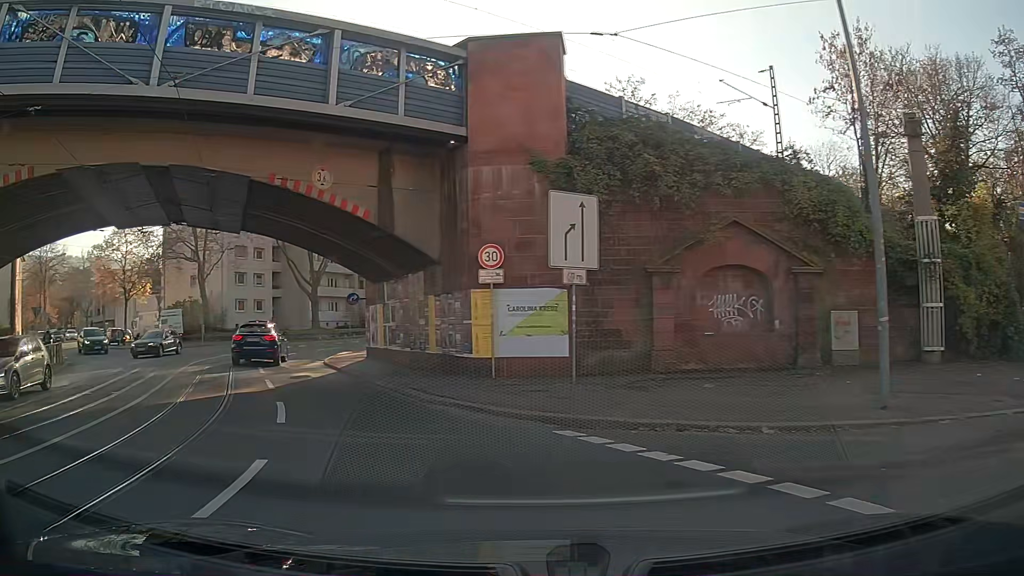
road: primary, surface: asphalt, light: Day
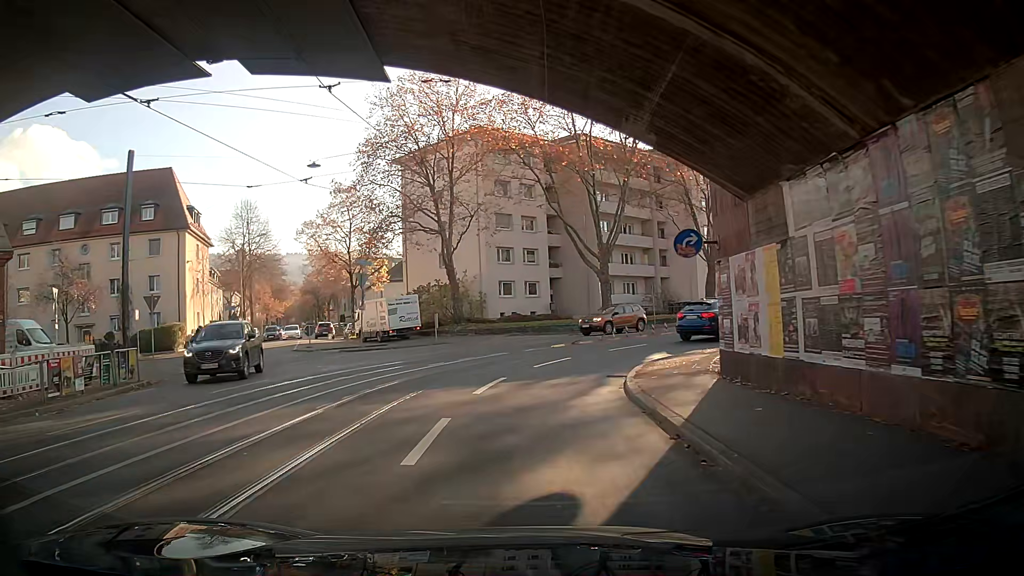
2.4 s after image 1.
(-3.7, +15.8) m; -22°
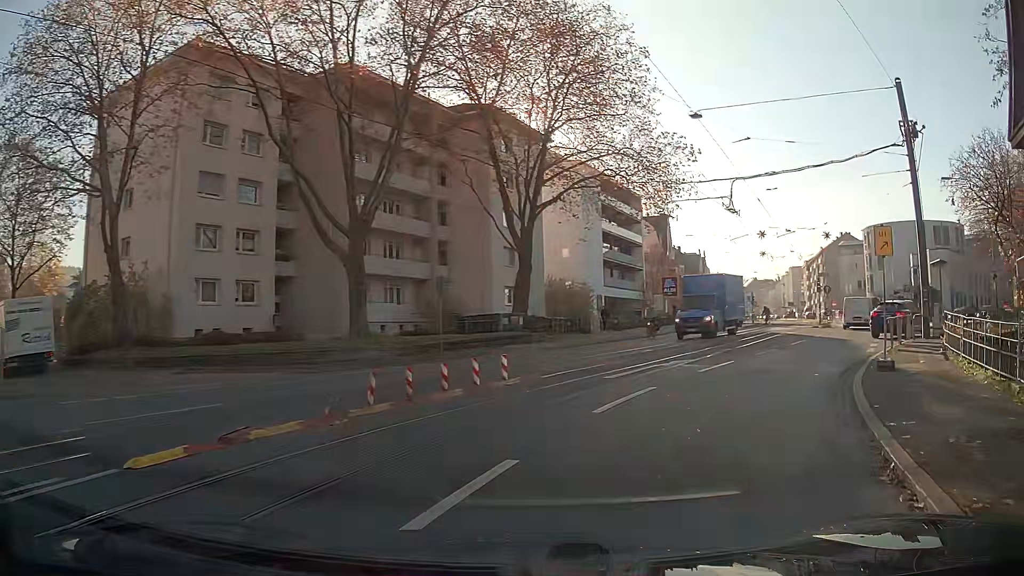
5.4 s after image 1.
(+3.2, +20.1) m; +27°
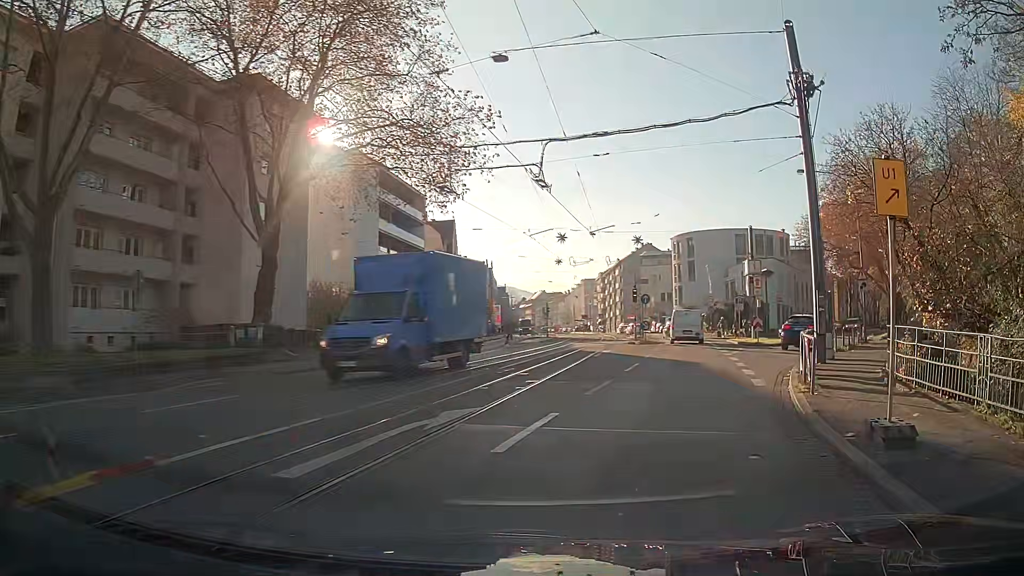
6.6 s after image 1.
(+1.2, +8.0) m; +17°
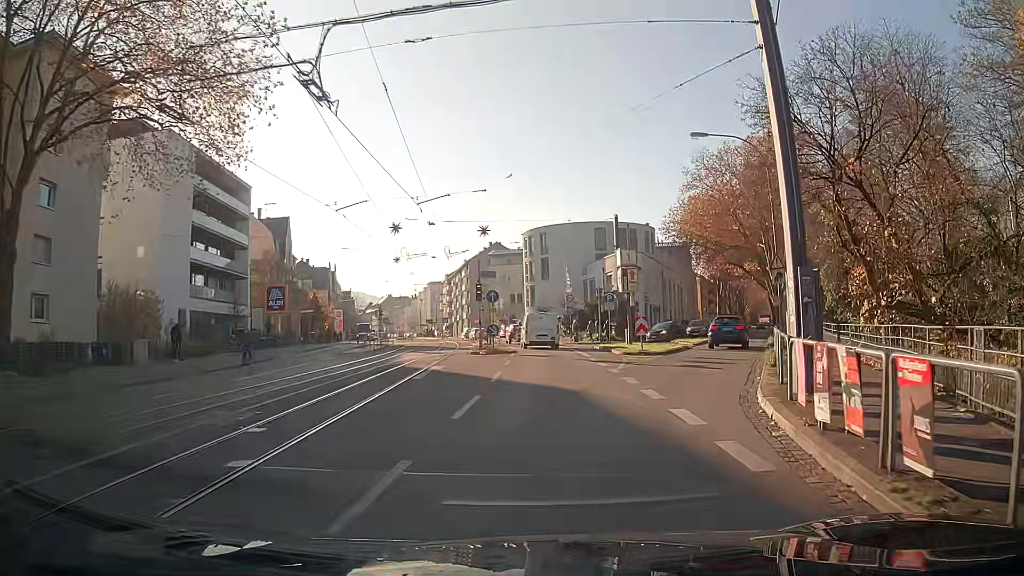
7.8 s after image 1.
(+0.8, +8.6) m; +9°
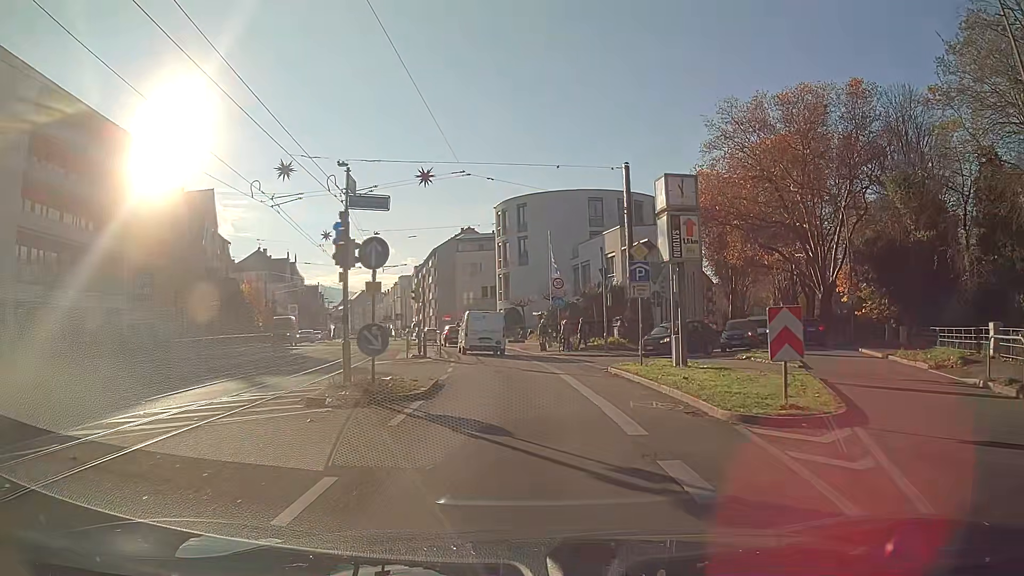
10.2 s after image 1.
(+0.3, +19.0) m; 0°
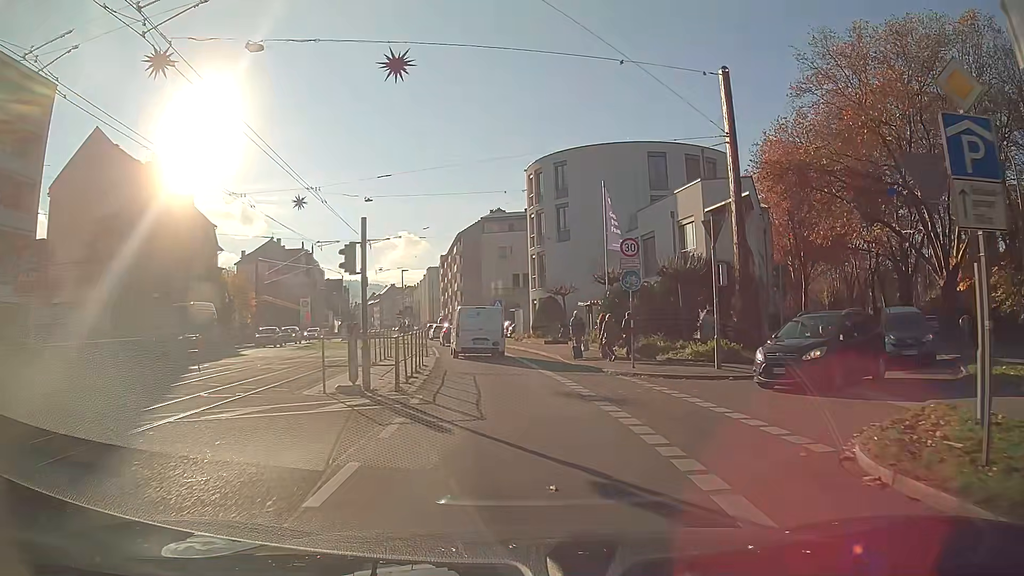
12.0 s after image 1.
(-0.4, +14.5) m; -3°
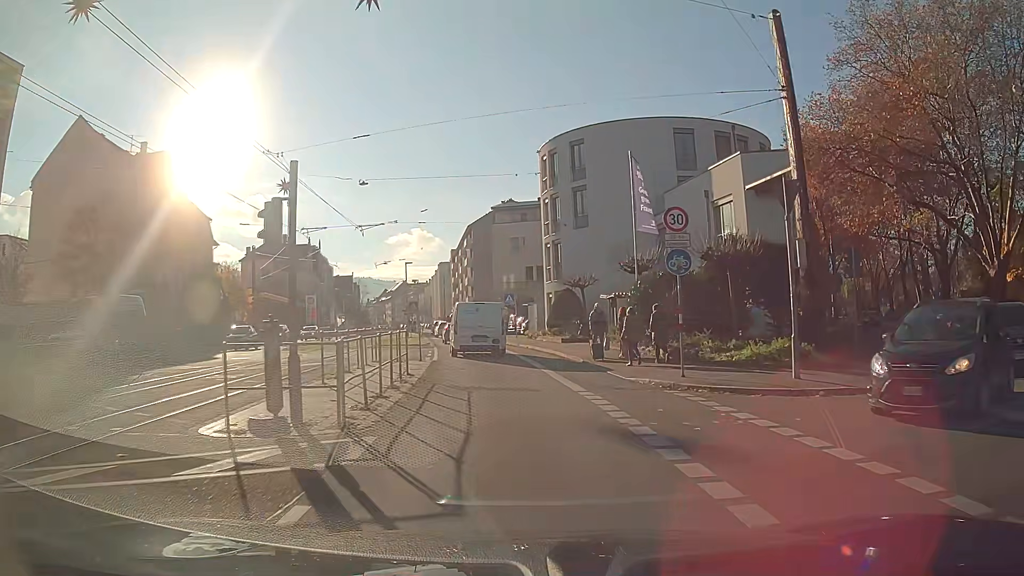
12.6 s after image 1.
(-0.1, +4.7) m; -2°
(0, +10) (-1, +20) (-2, +30) (-4, +40) (-5, +50) (-7, +59) (-9, +69) (-10, +79) (-12, +89) (-13, +99) m
